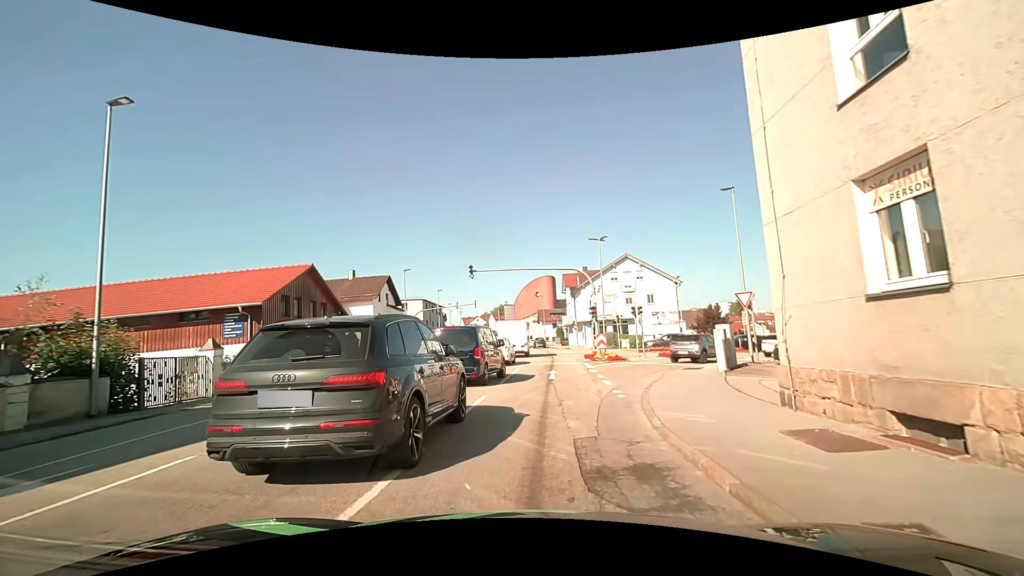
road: tertiary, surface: asphalt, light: Day
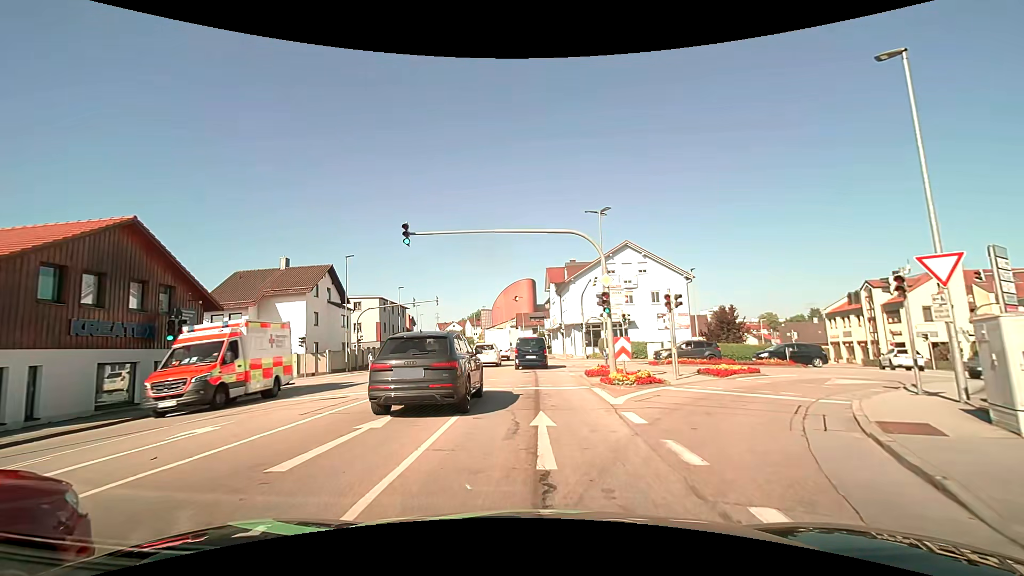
(+0.4, +12.3) m; +4°
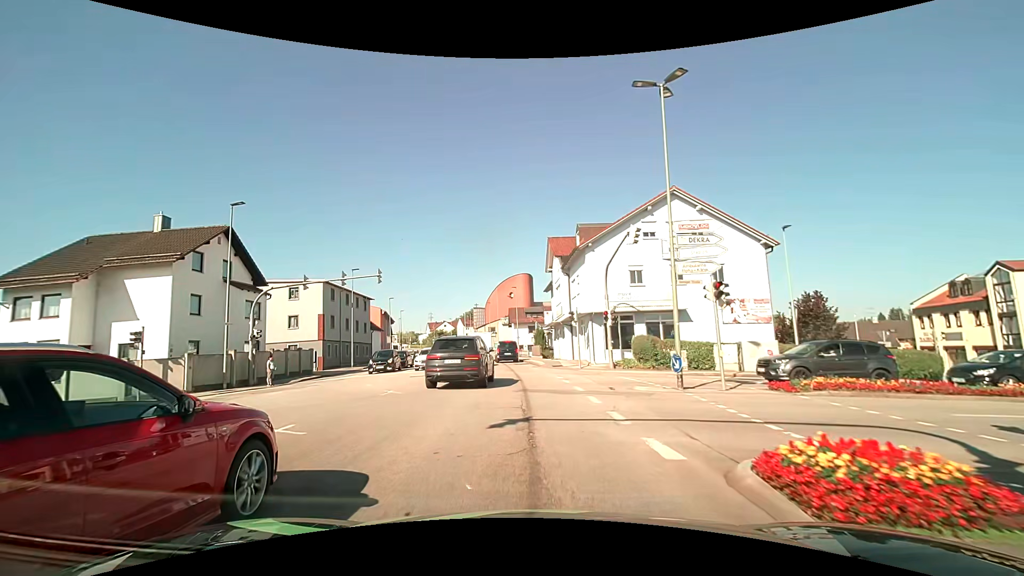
(0.0, +17.1) m; 0°
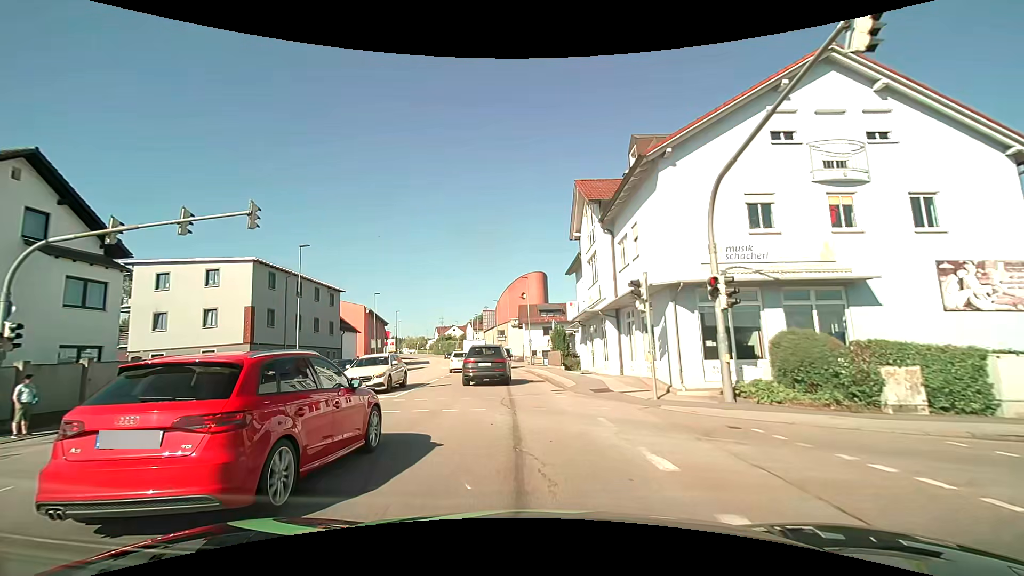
(-0.2, +15.3) m; -2°
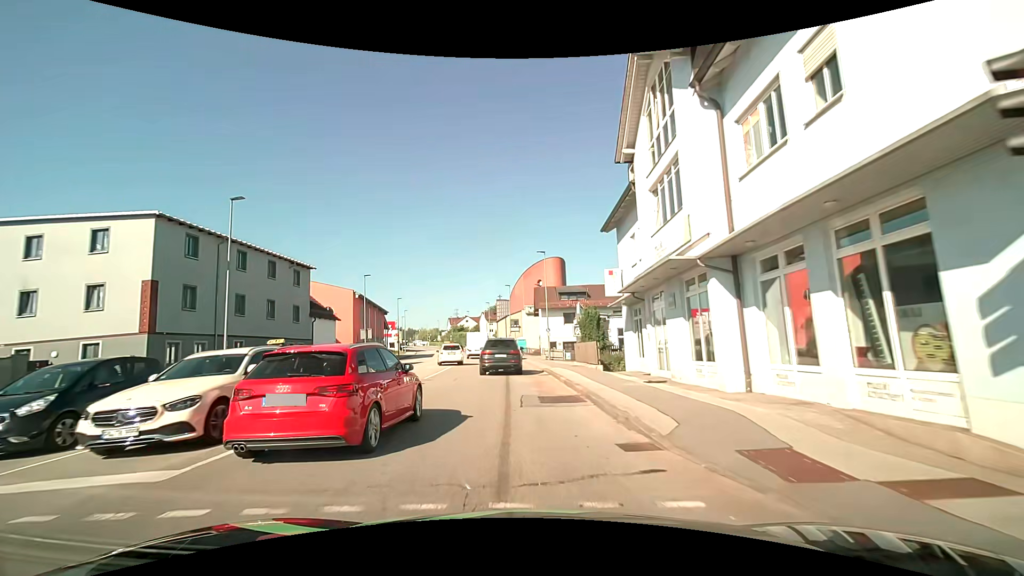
(-0.2, +11.1) m; -2°
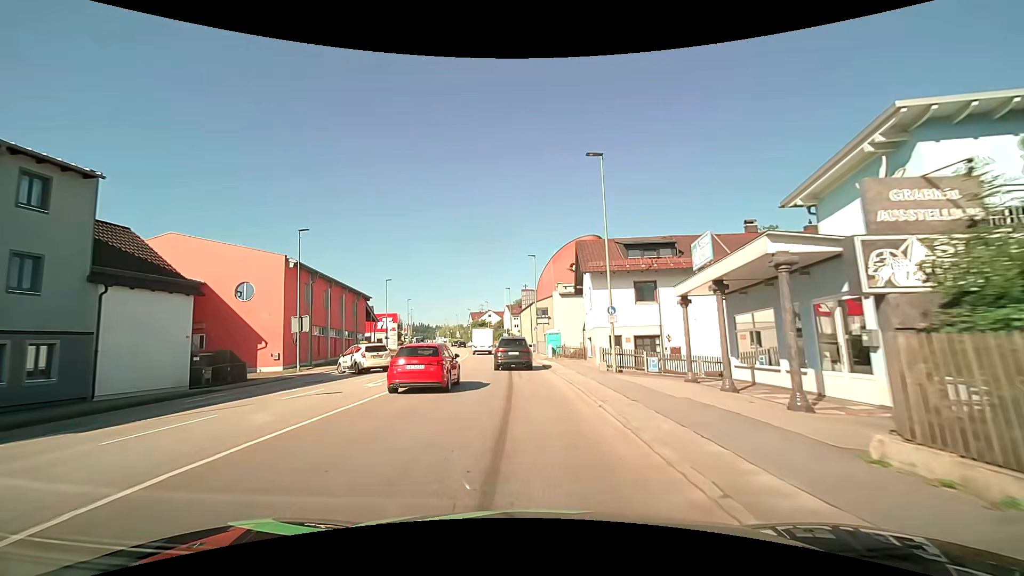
(-0.6, +23.6) m; -3°
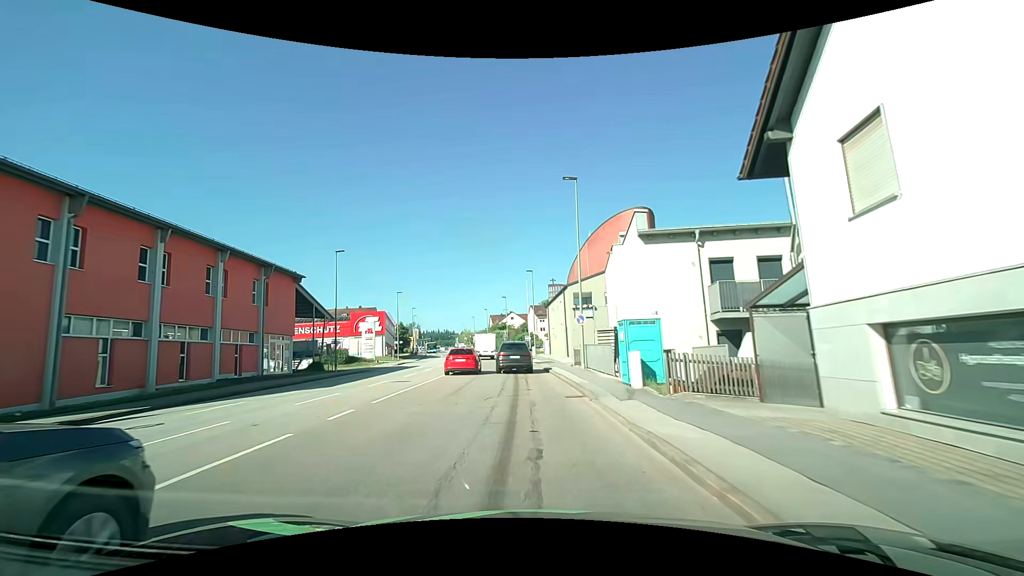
(-0.9, +25.8) m; -4°
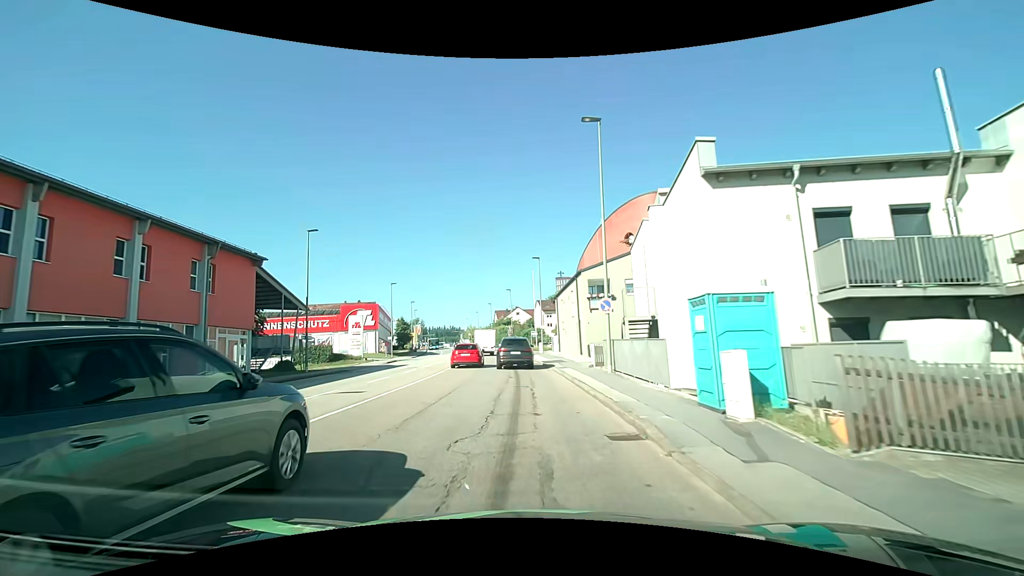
(0.0, +6.8) m; +1°
(0, +10) (-1, +20) (-1, +30) (-2, +40) (-3, +50) (-4, +60) (-6, +70) (-8, +80) (-10, +89) (-11, +99) m
